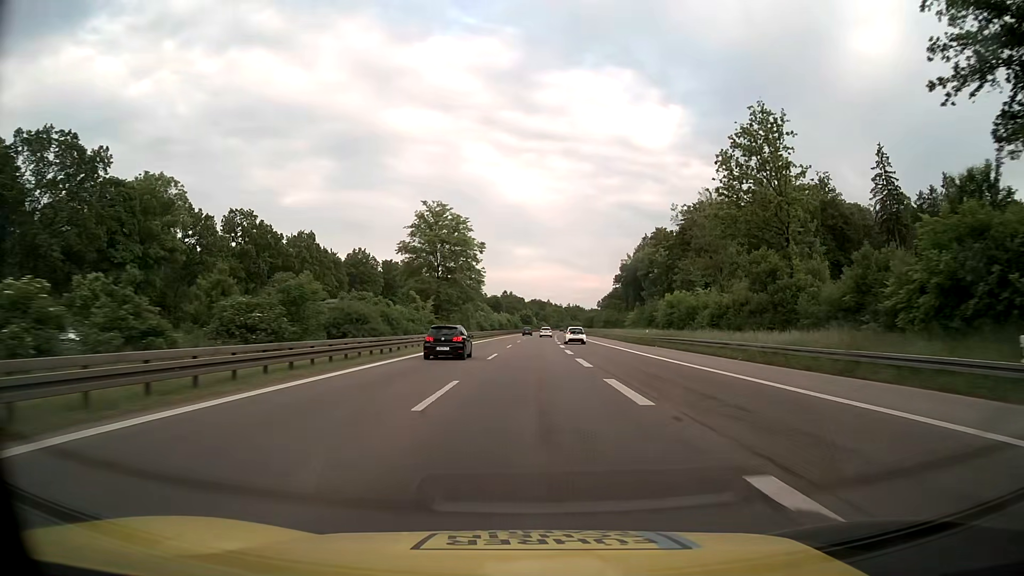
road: motorway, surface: asphalt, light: Day
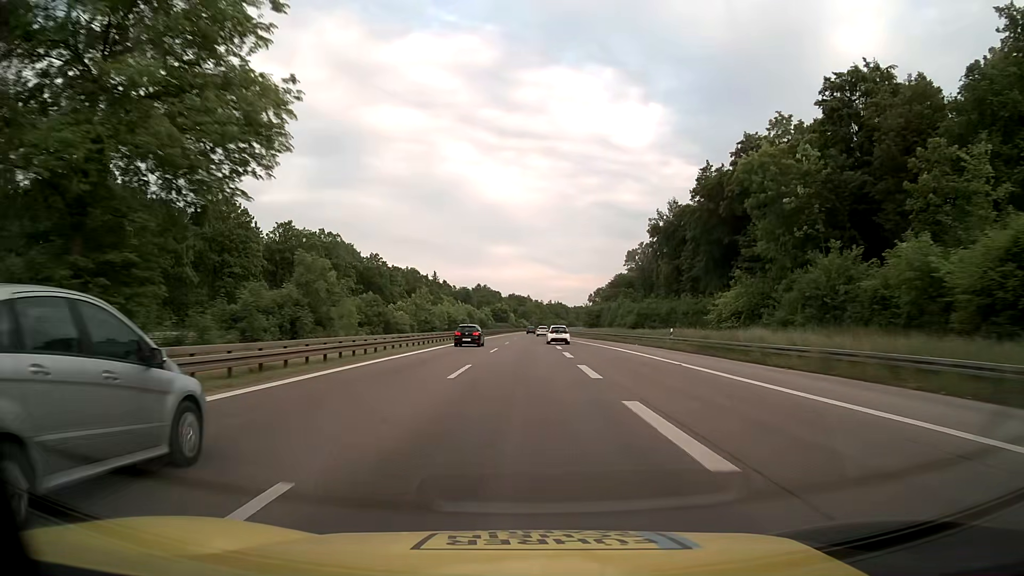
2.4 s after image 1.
(+1.0, +65.8) m; +2°
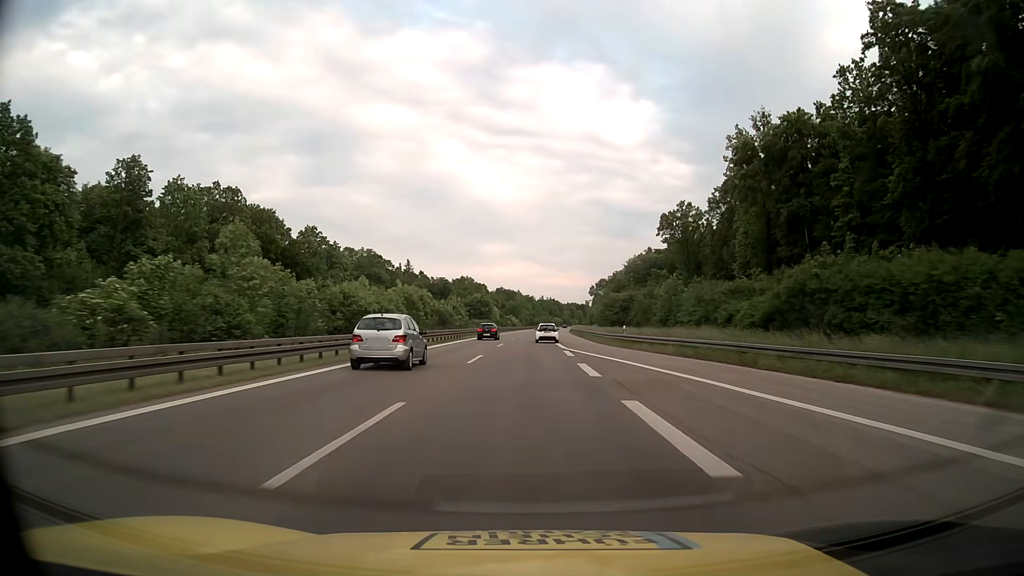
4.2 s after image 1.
(+0.3, +48.4) m; +1°
(0, +10) (0, +20) (0, +30) (0, +40) (0, +50) (+1, +60) (+1, +70) (+1, +80) (+1, +90) (+2, +100) m
